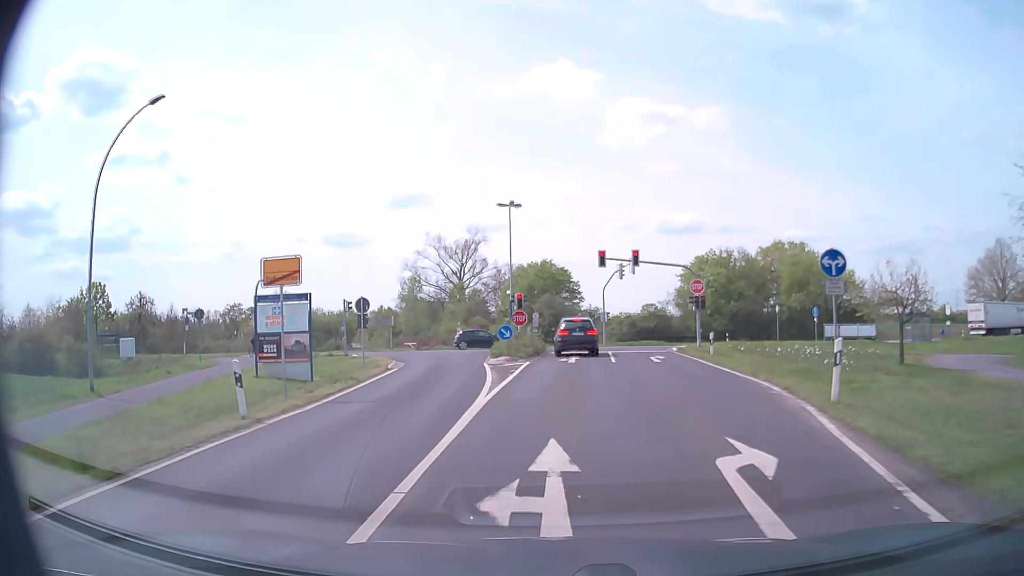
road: unclassified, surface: asphalt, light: Day
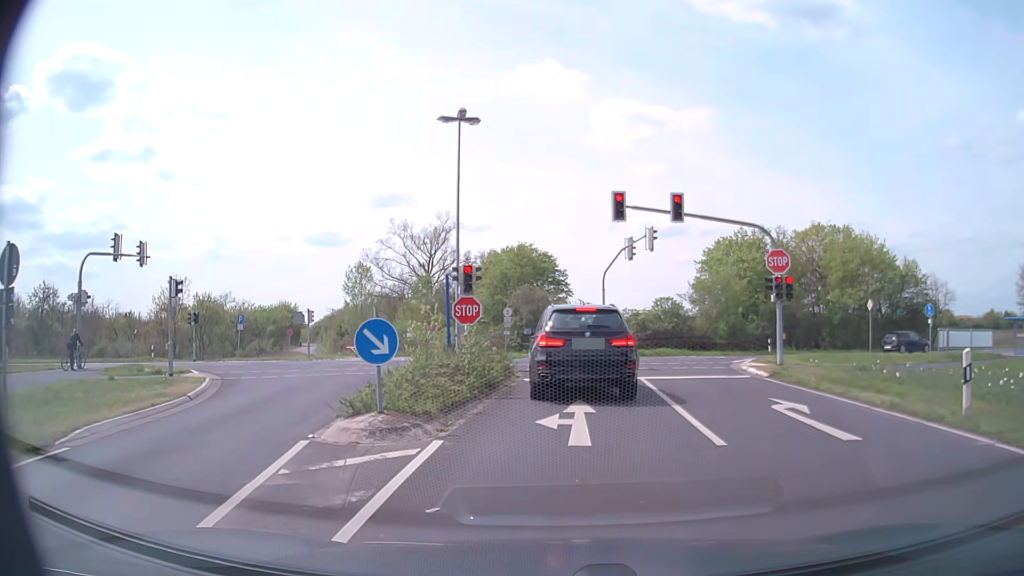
(+0.3, +17.3) m; +3°
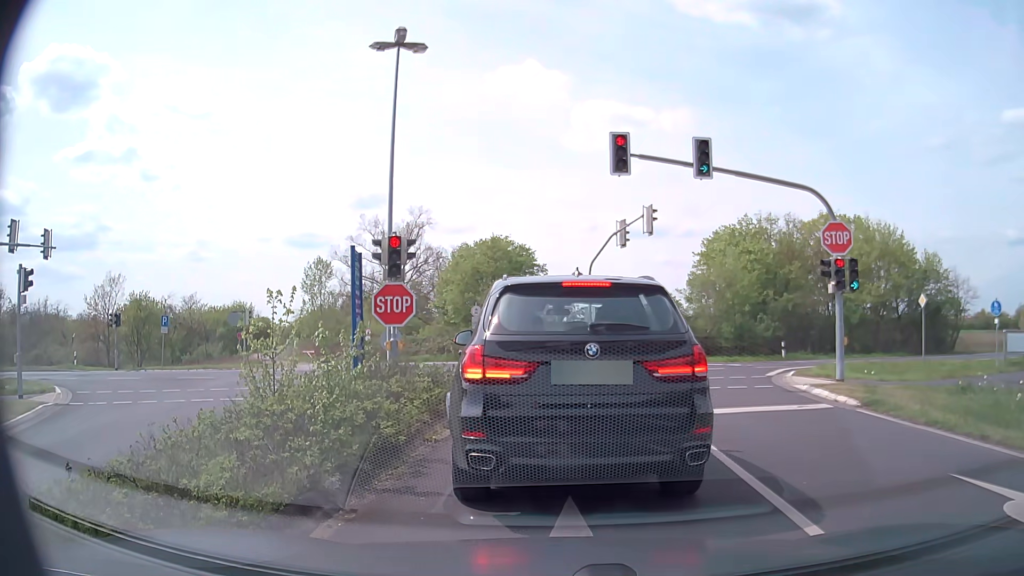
(+0.1, +6.6) m; 0°
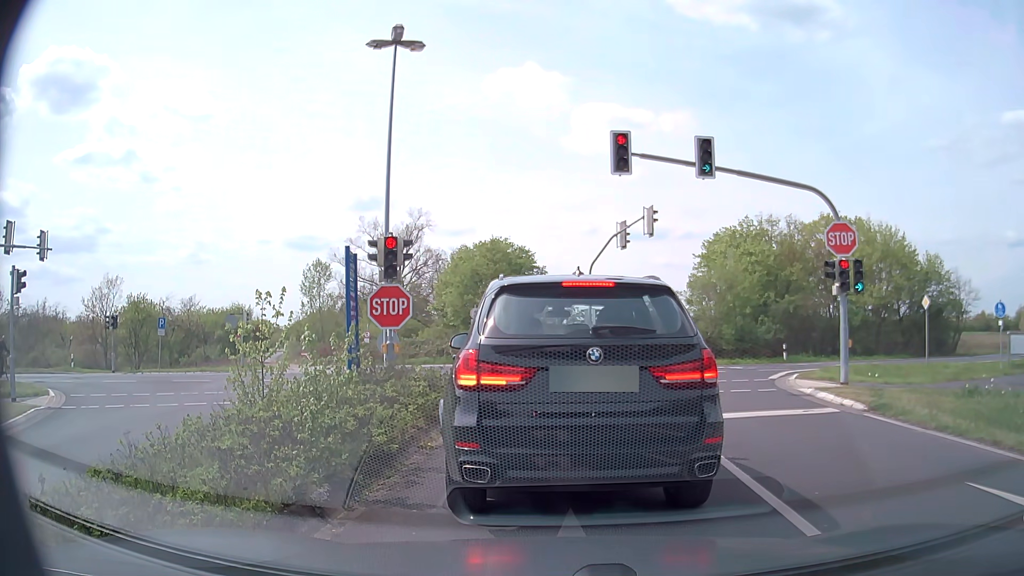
(0.0, +0.3) m; 0°
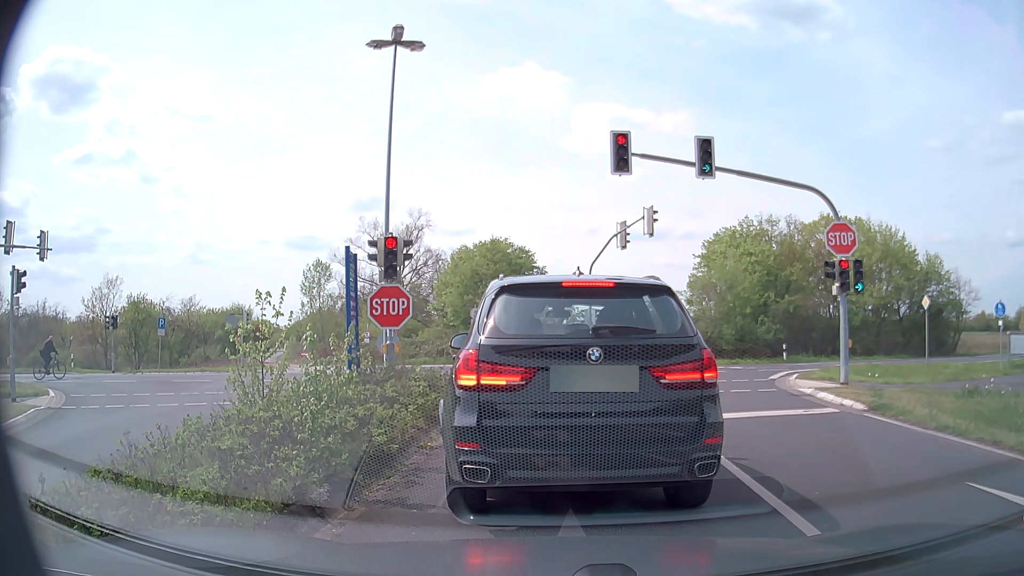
(0.0, 0.0) m; 0°
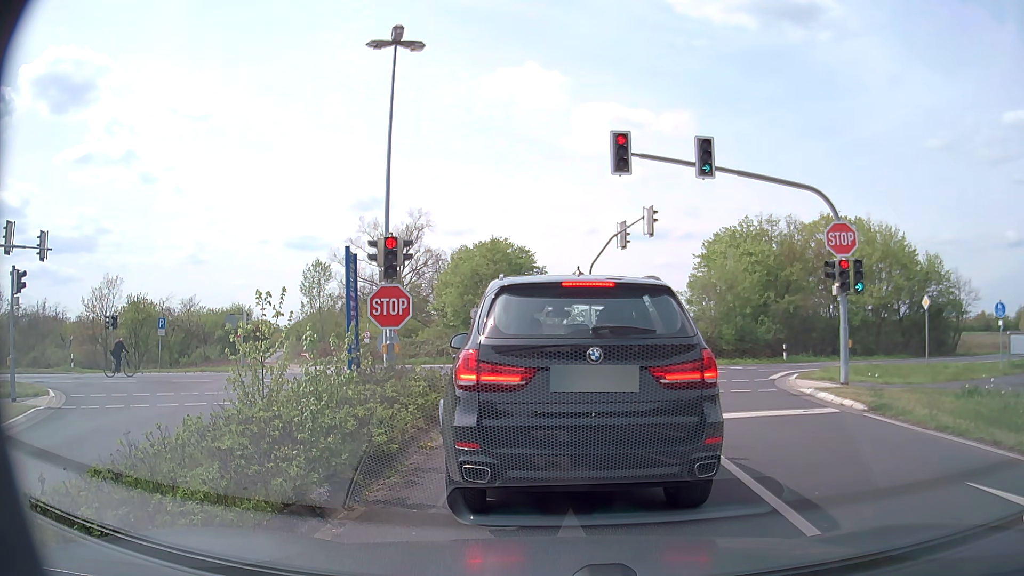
(0.0, 0.0) m; 0°
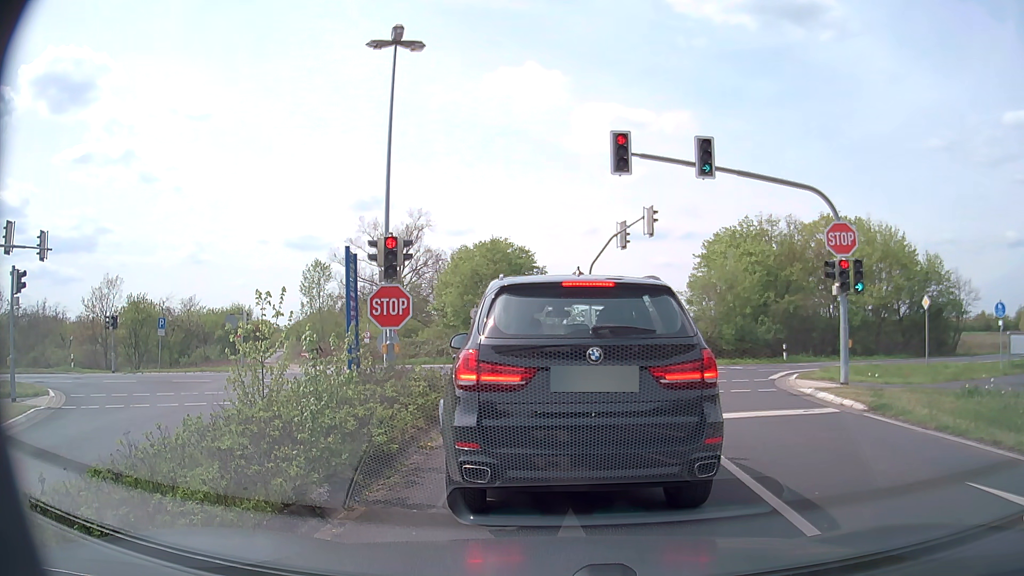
(0.0, 0.0) m; 0°
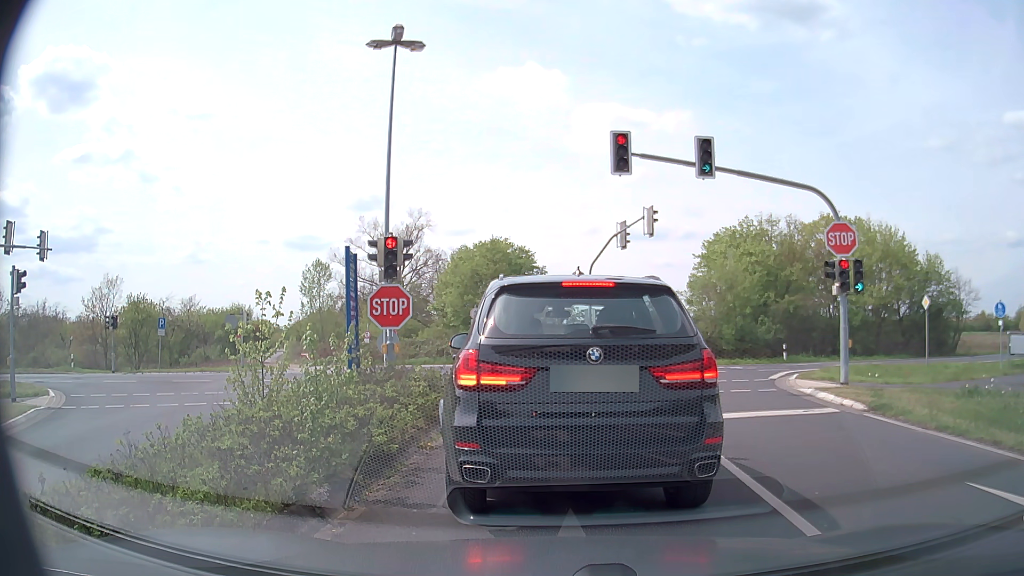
(0.0, 0.0) m; 0°
(0, +10) (-1, +20) (-7, +28) (-17, +30) (-26, +28) (-36, +26) (-46, +24) (-56, +21) (-65, +20) (-75, +18) m
